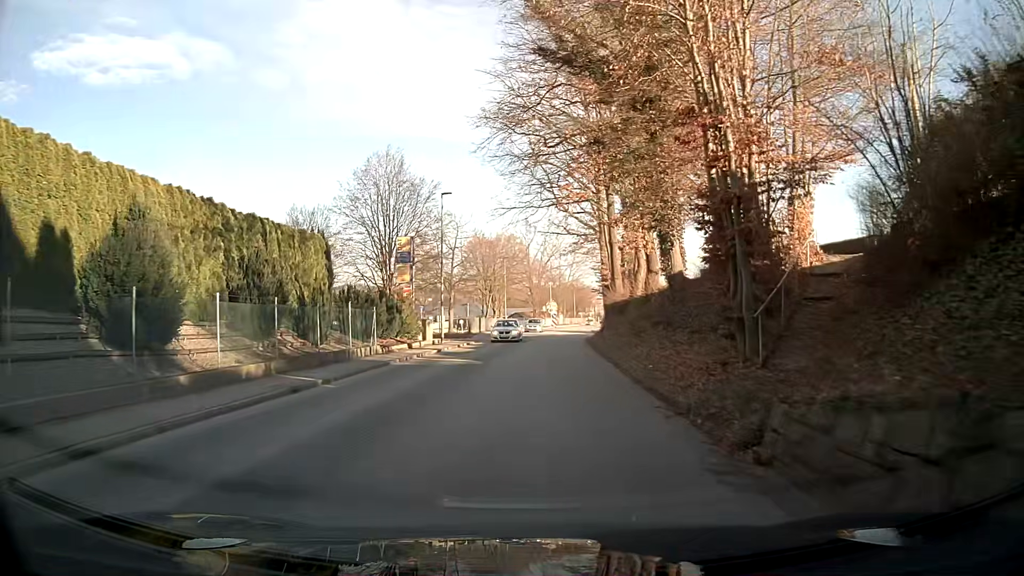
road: tertiary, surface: asphalt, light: Day
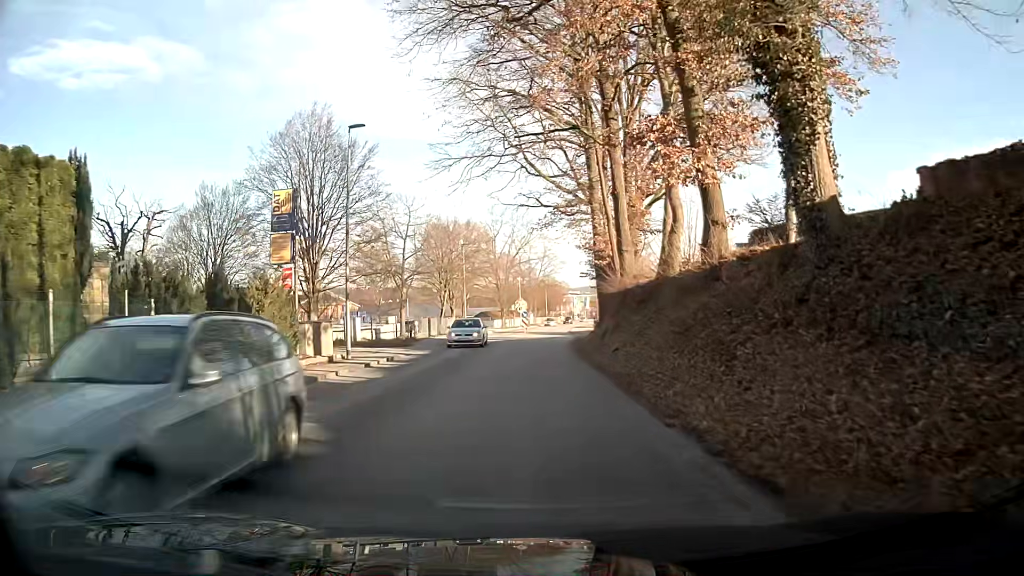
(+0.4, +13.7) m; +3°
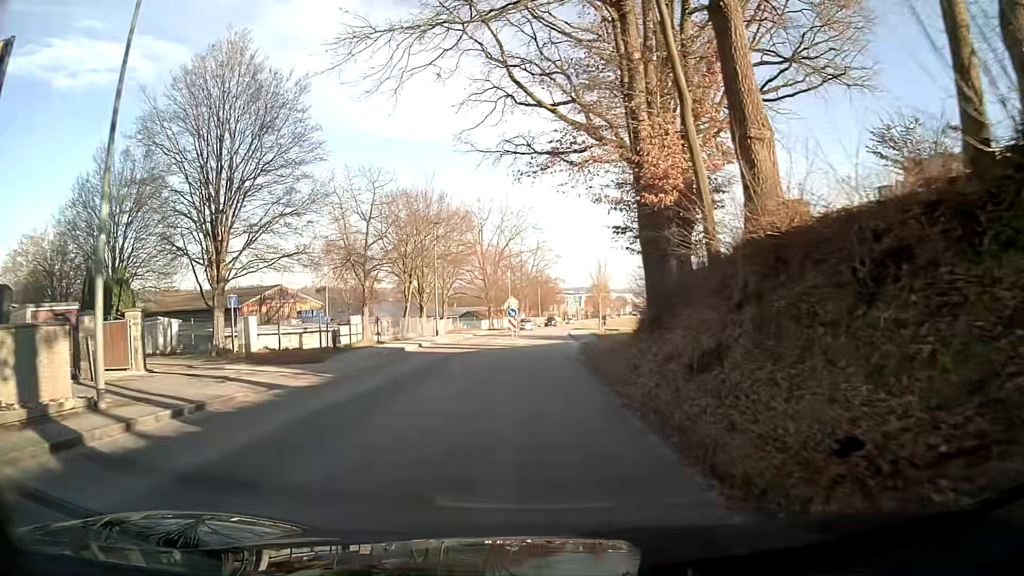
(+0.1, +14.0) m; 0°
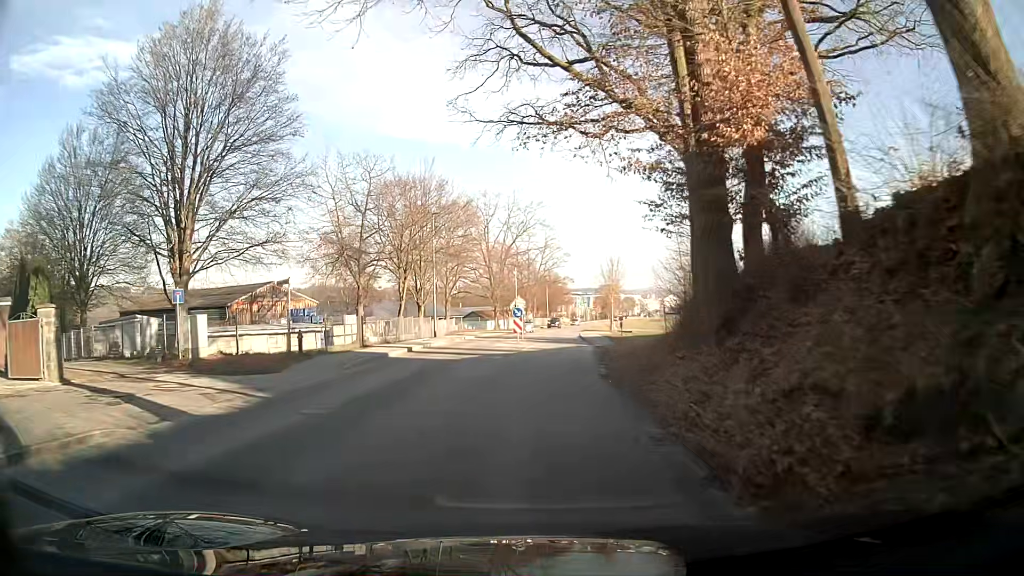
(0.0, +4.7) m; 0°
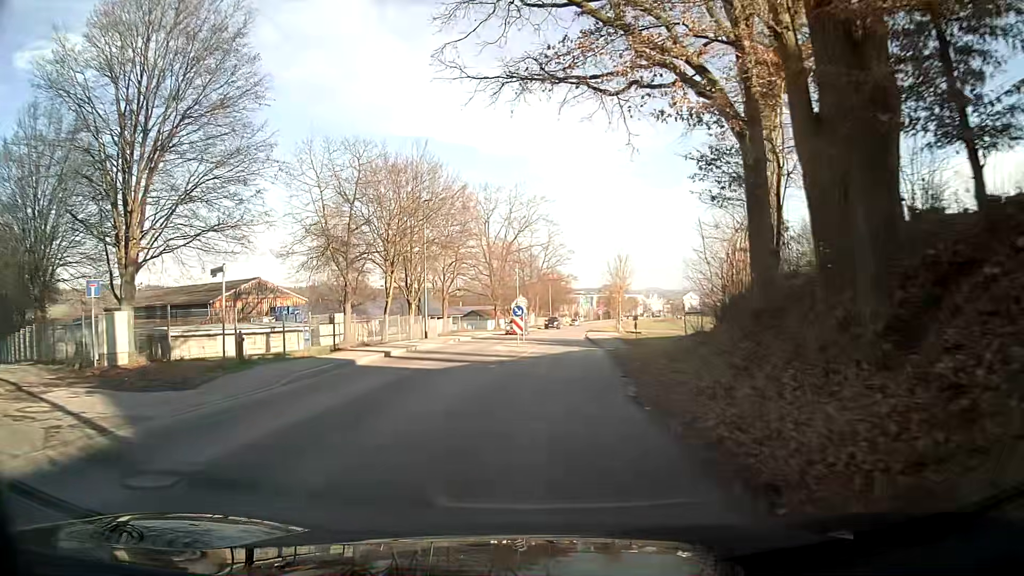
(0.0, +4.7) m; 0°
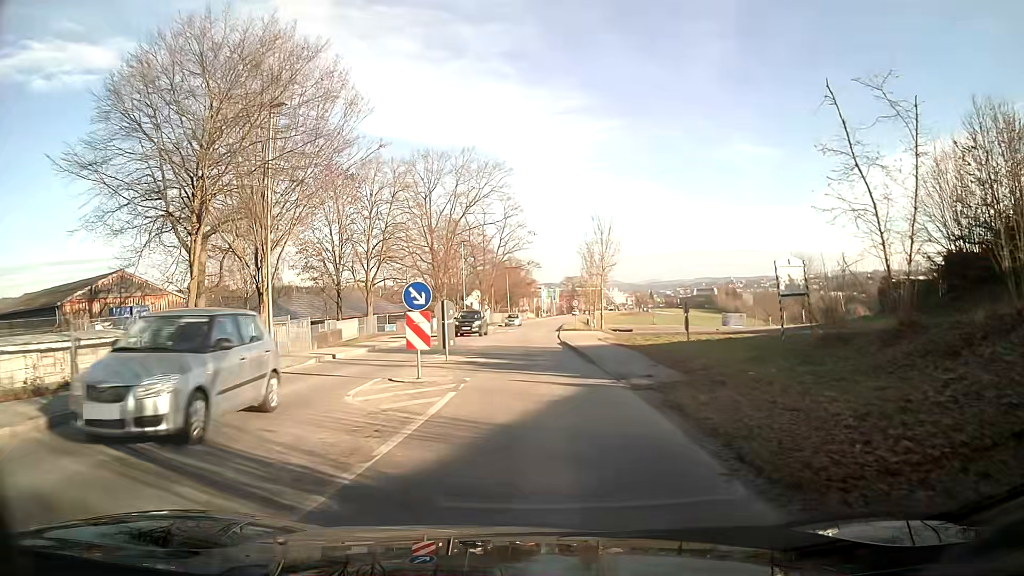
(+0.1, +19.1) m; +1°
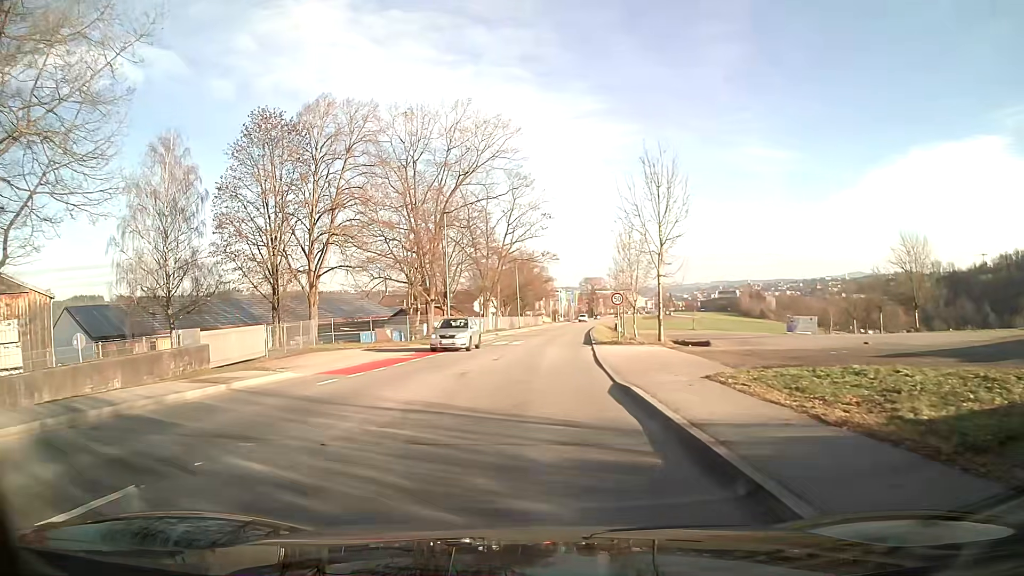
(+0.4, +19.4) m; 0°
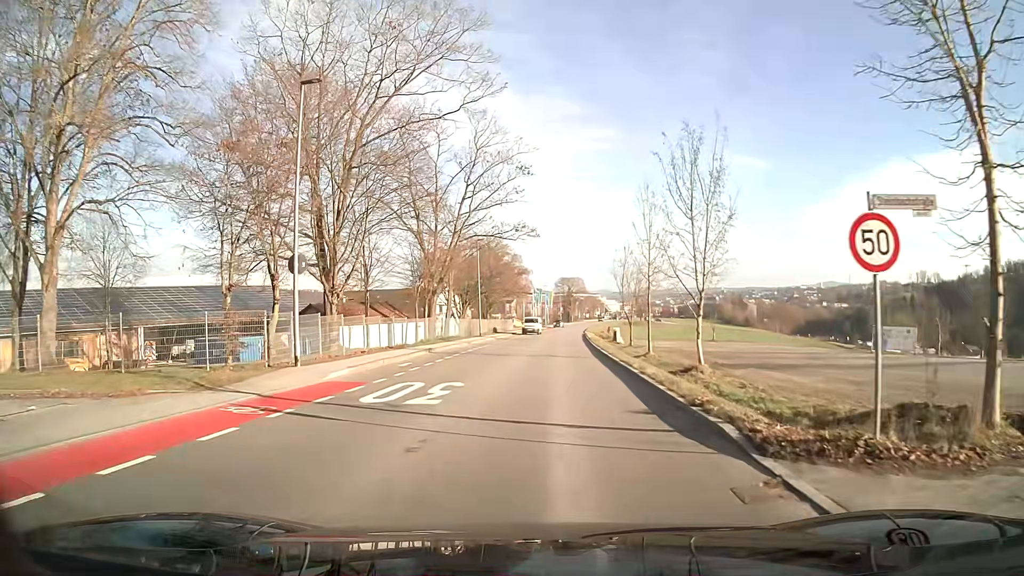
(+0.4, +24.6) m; +3°
(0, +10) (0, +20) (+1, +30) (+1, +40) (+2, +50) (+2, +60) (+3, +70) (+3, +80) (+4, +90) (+5, +100) m
